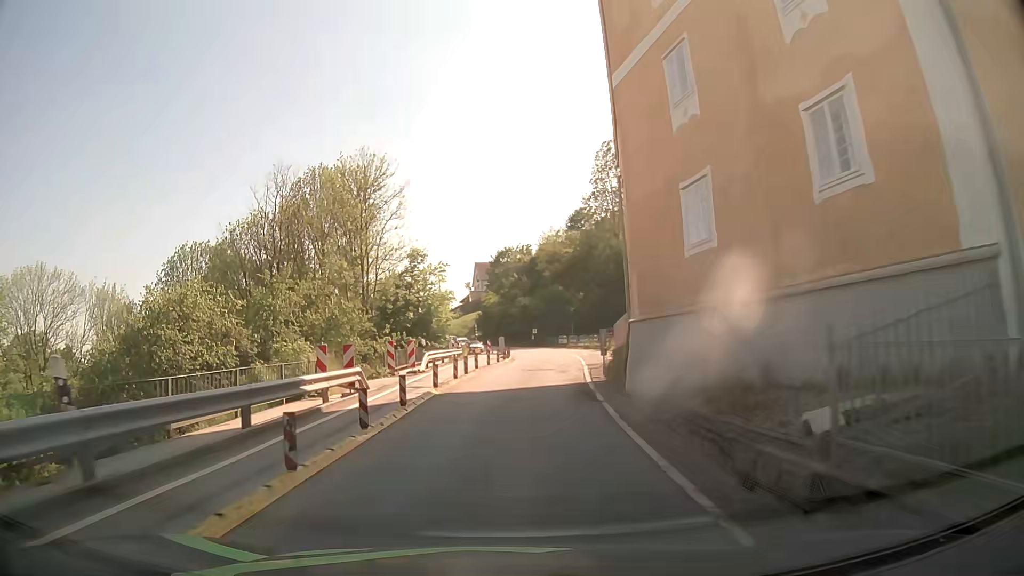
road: secondary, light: Day
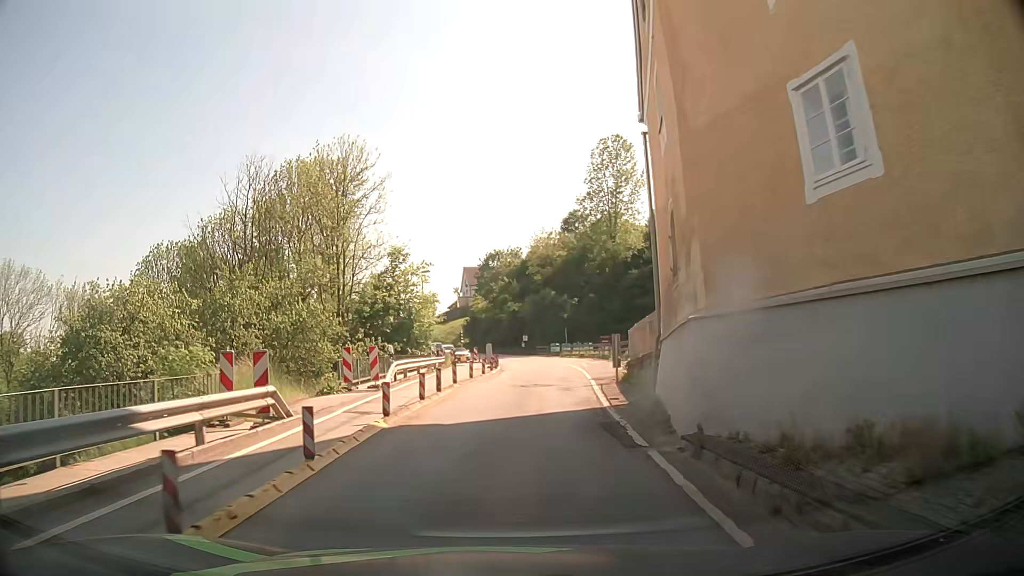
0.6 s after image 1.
(0.0, +5.4) m; +1°
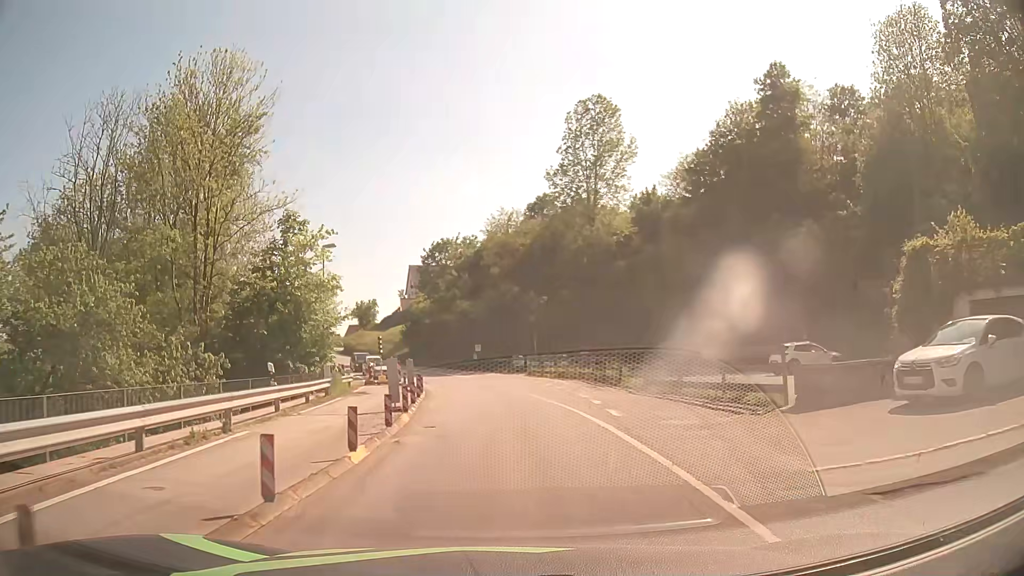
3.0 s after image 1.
(+0.7, +19.9) m; +5°
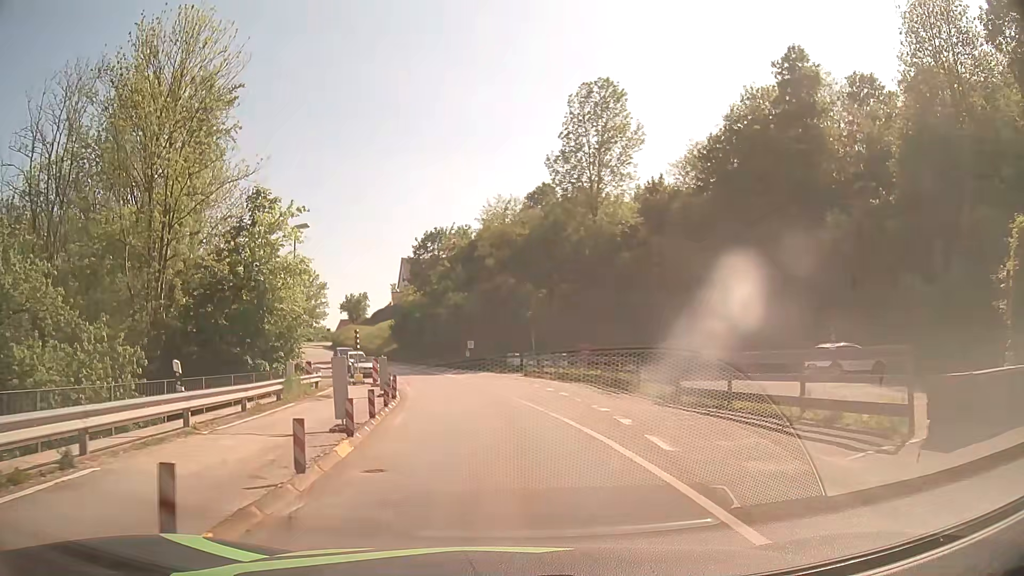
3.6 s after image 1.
(-0.1, +4.9) m; 0°
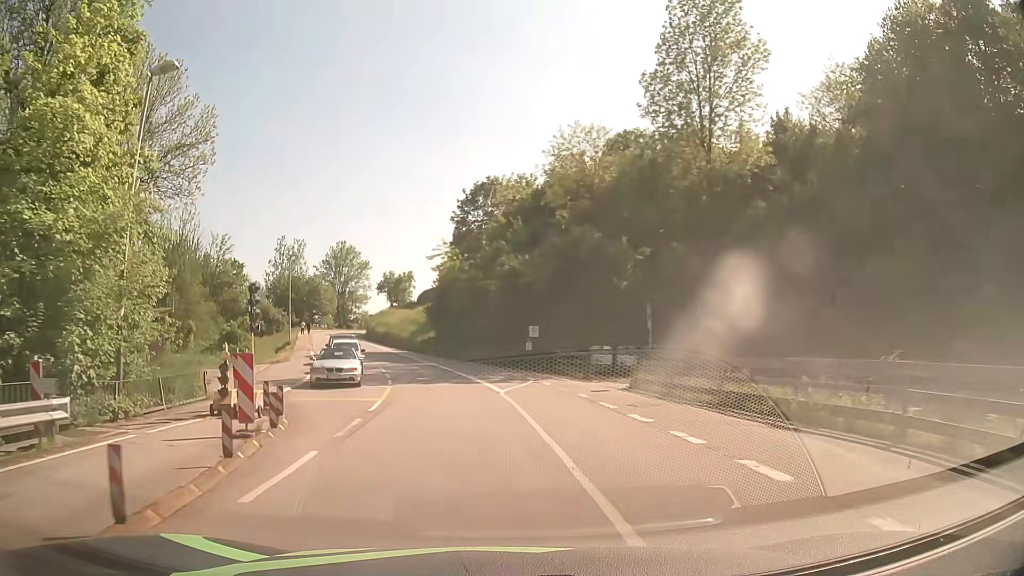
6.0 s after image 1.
(-0.7, +20.5) m; -5°
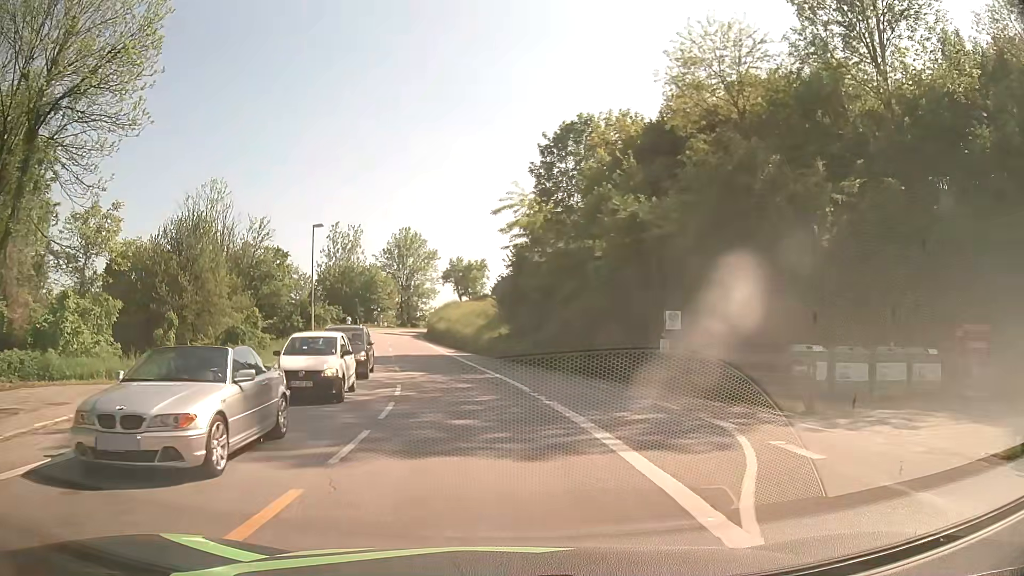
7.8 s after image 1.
(-1.1, +16.5) m; -7°
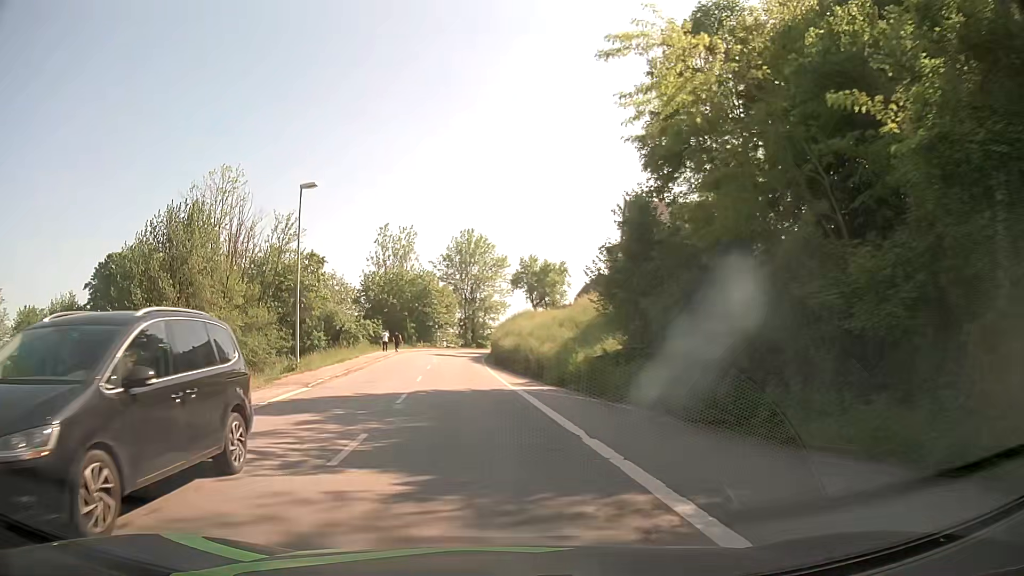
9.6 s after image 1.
(-0.9, +18.0) m; -6°
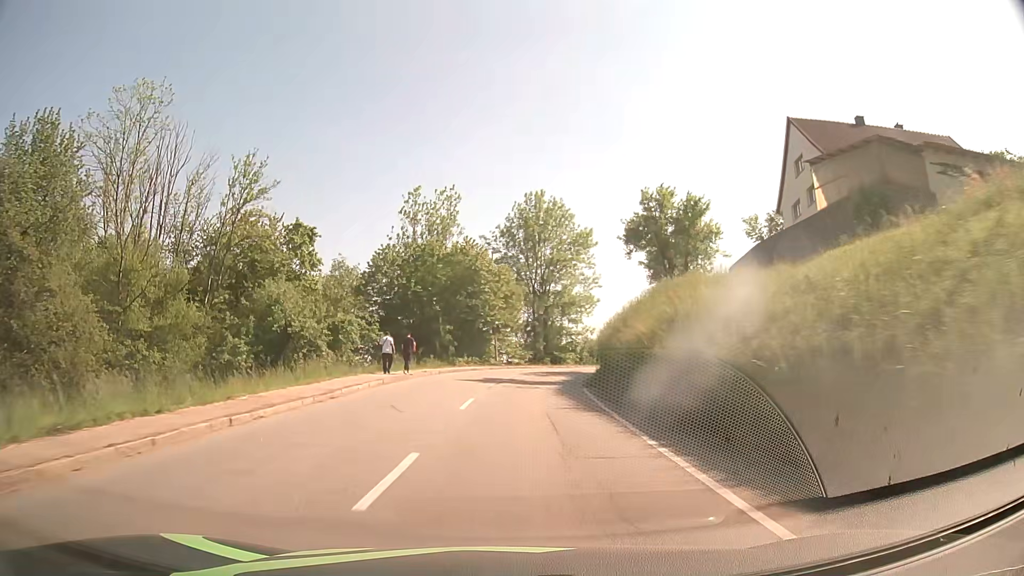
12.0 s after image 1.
(-2.3, +29.8) m; -5°
(0, +10) (0, +20) (+2, +30) (+4, +40) (+7, +49) (+10, +58) (+15, +67) (+20, +76) (+27, +83) (+34, +90) m
